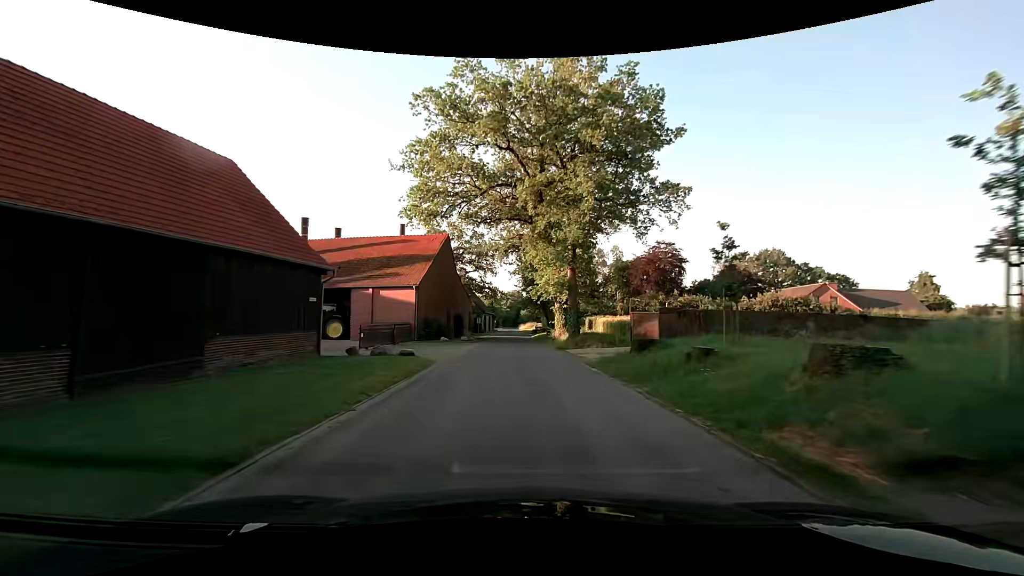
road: unclassified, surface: asphalt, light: Day
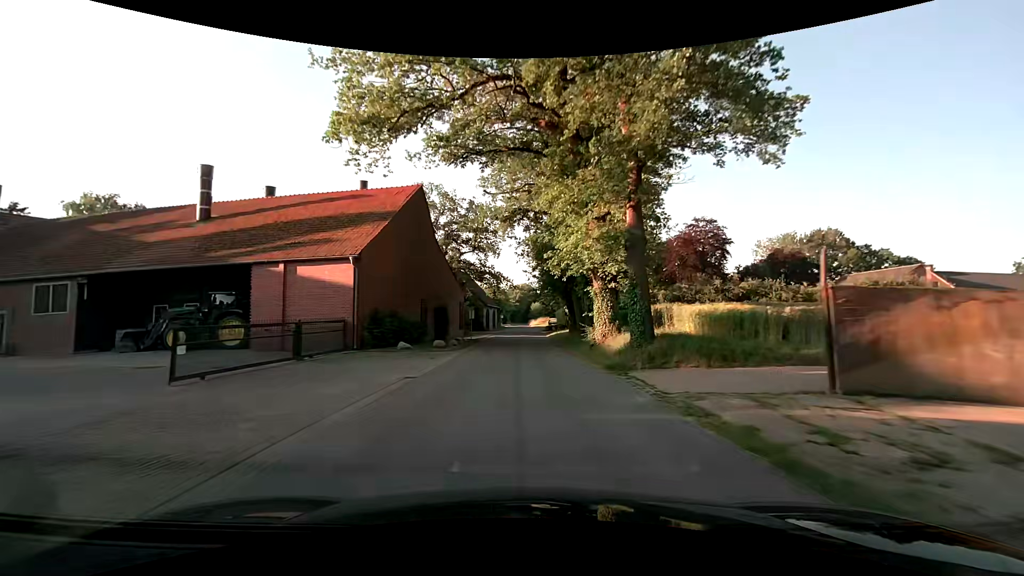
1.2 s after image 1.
(0.0, +16.0) m; 0°
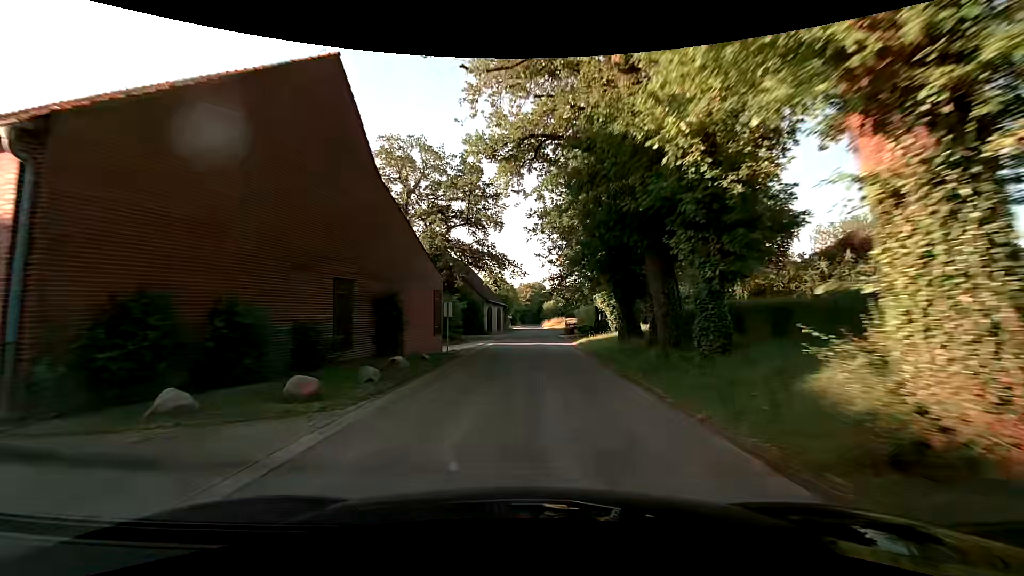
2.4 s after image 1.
(-0.3, +16.0) m; -1°
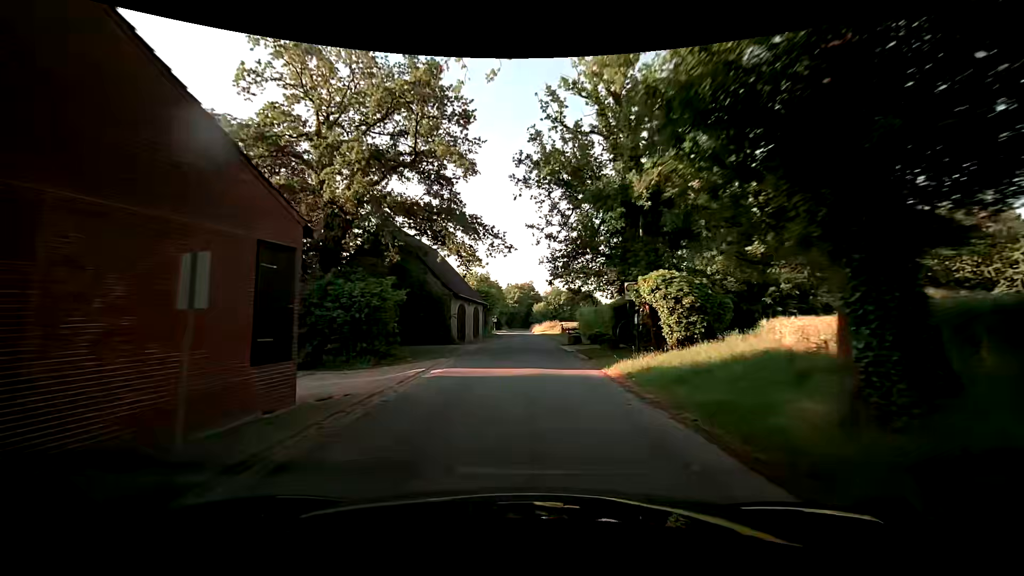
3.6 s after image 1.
(0.0, +15.8) m; +1°
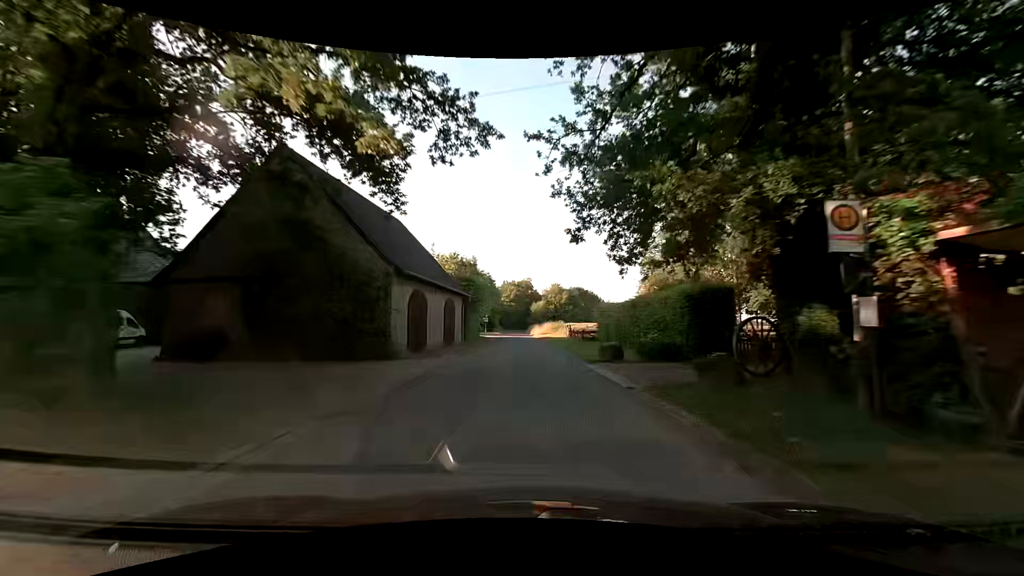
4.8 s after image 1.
(0.0, +15.4) m; +1°
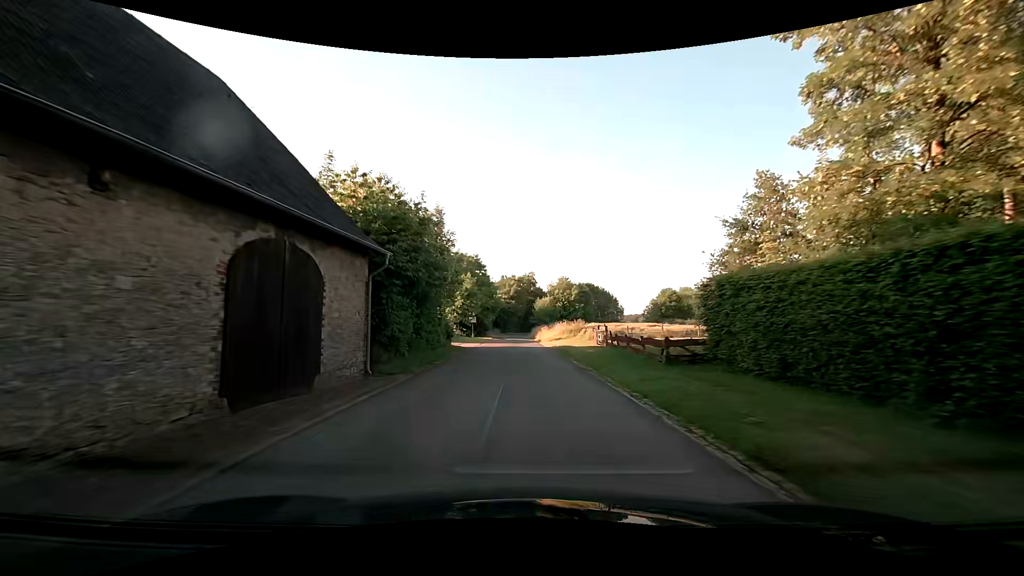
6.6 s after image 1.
(-0.2, +22.4) m; -1°
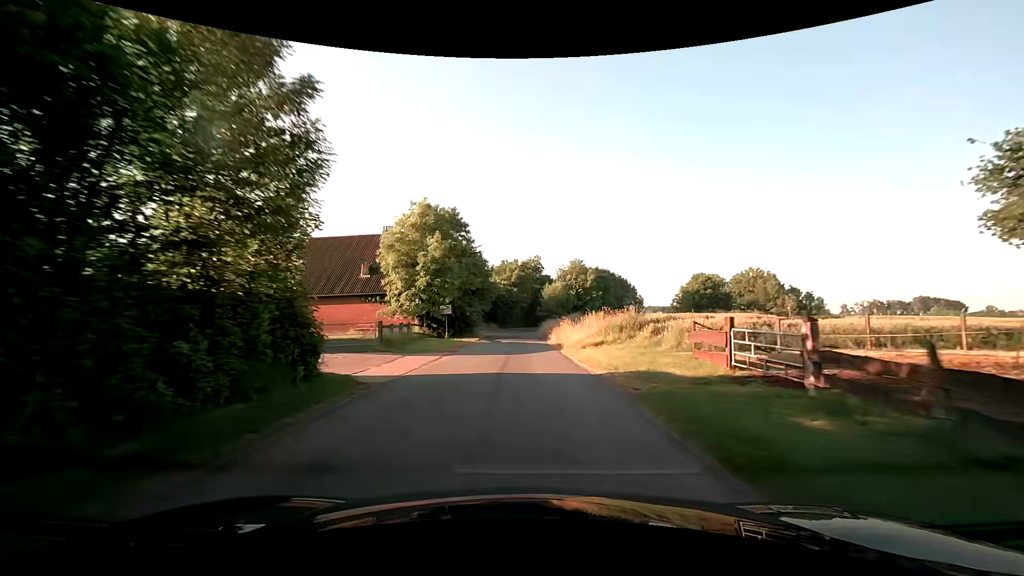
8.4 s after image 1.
(0.0, +21.7) m; -1°
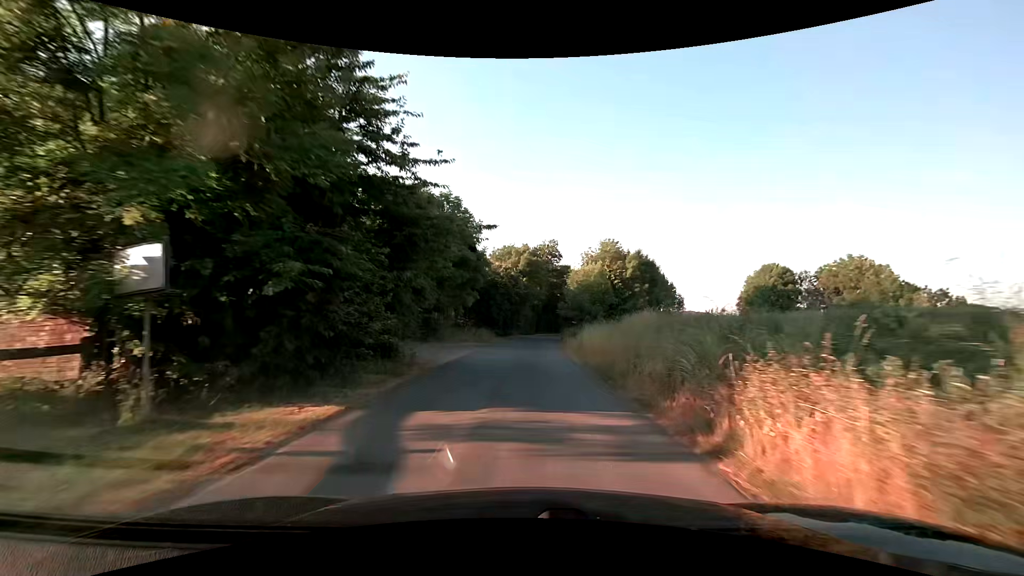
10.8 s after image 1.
(0.0, +28.1) m; 0°
(0, +10) (0, +20) (0, +30) (0, +40) (+1, +50) (+3, +60) (+5, +70) (+8, +79) (+12, +88) (+18, +96) m
